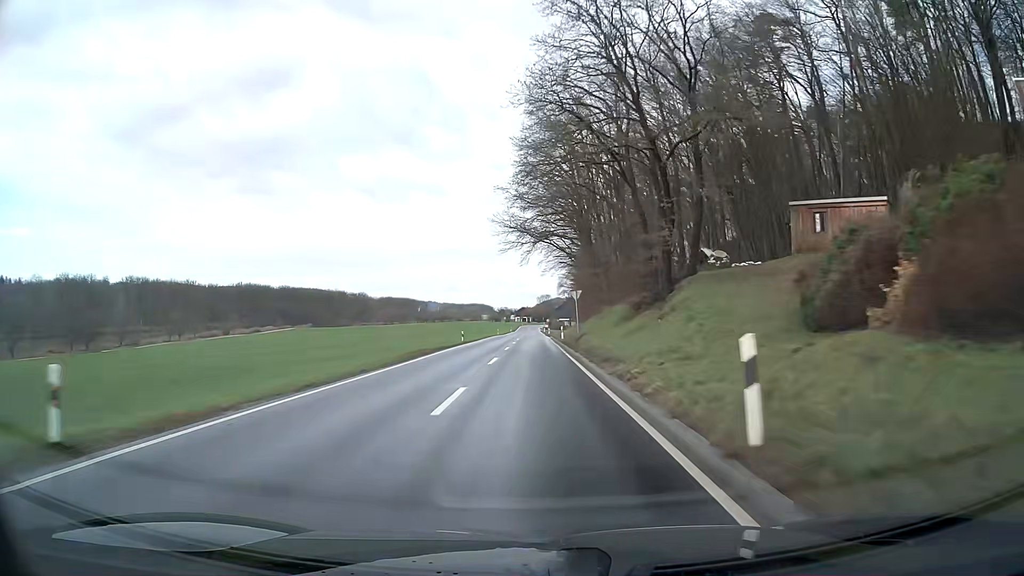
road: secondary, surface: asphalt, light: Day
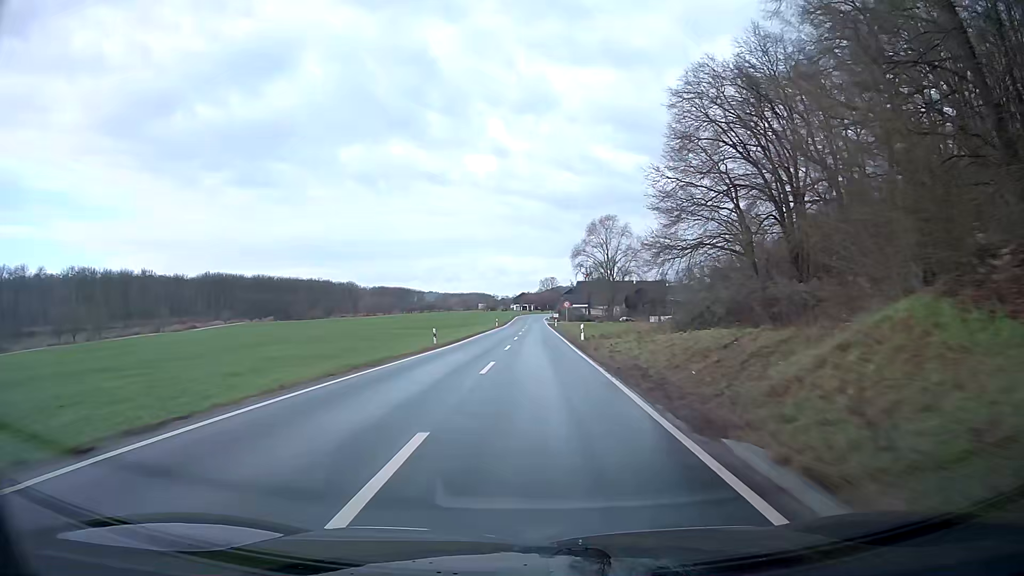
(-0.1, +65.5) m; 0°
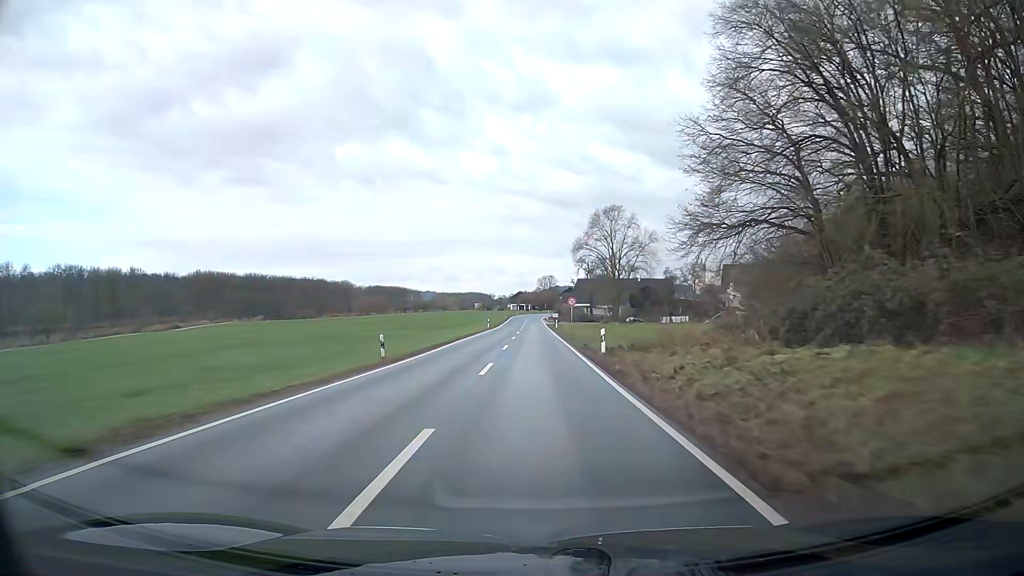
(0.0, +11.5) m; 0°
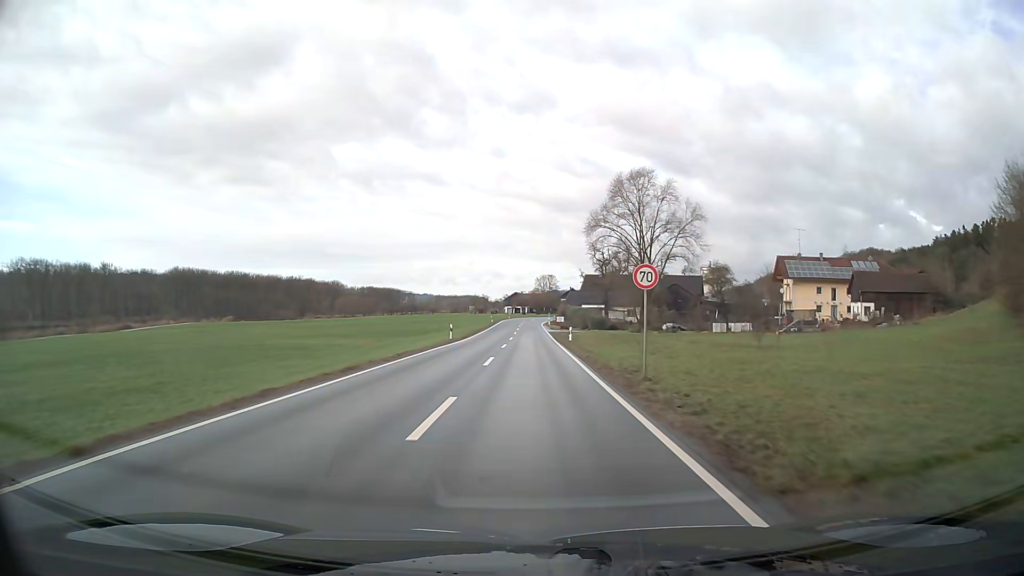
(+0.1, +32.3) m; 0°
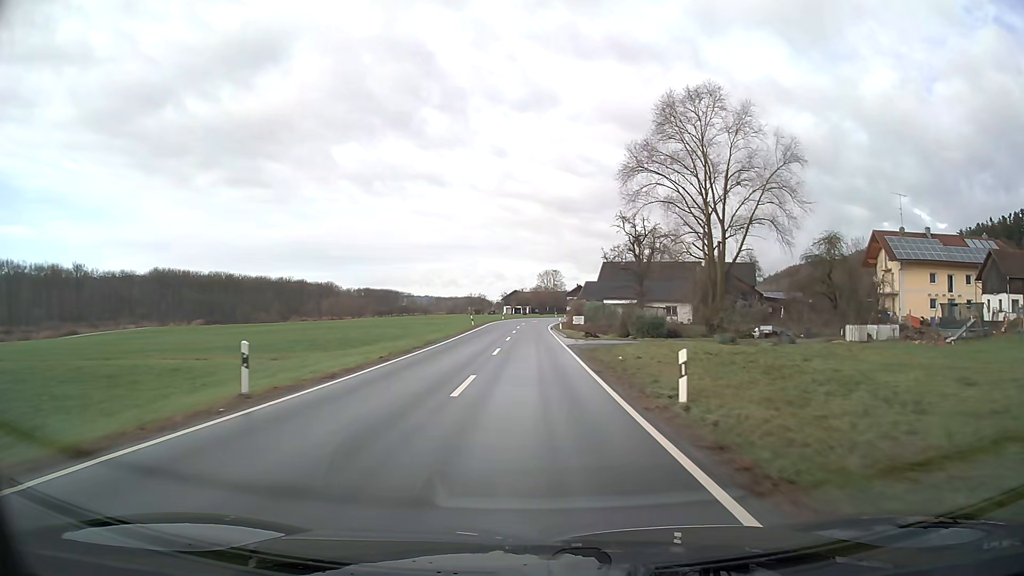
(0.0, +31.7) m; 0°
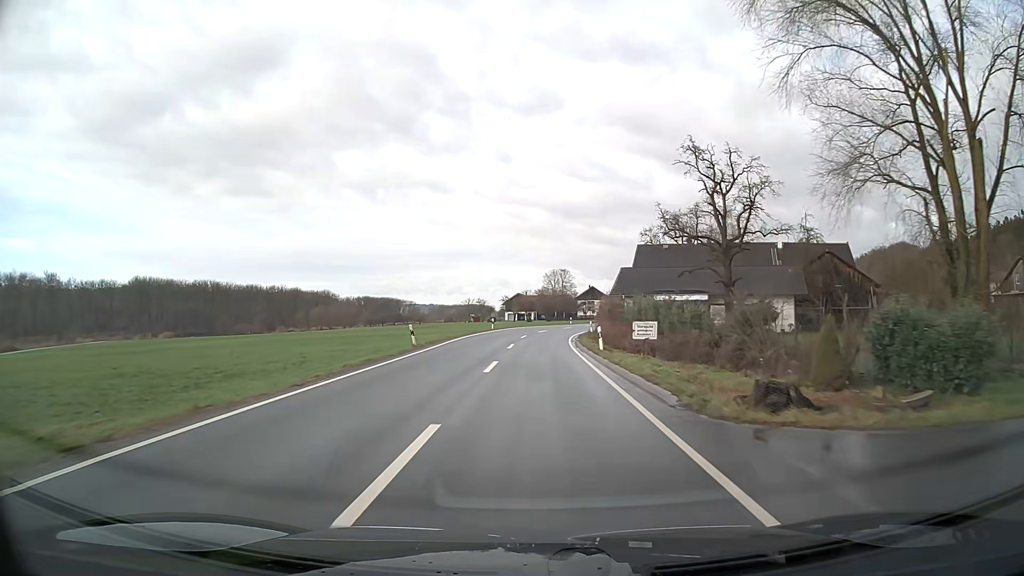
(-0.1, +31.5) m; 0°
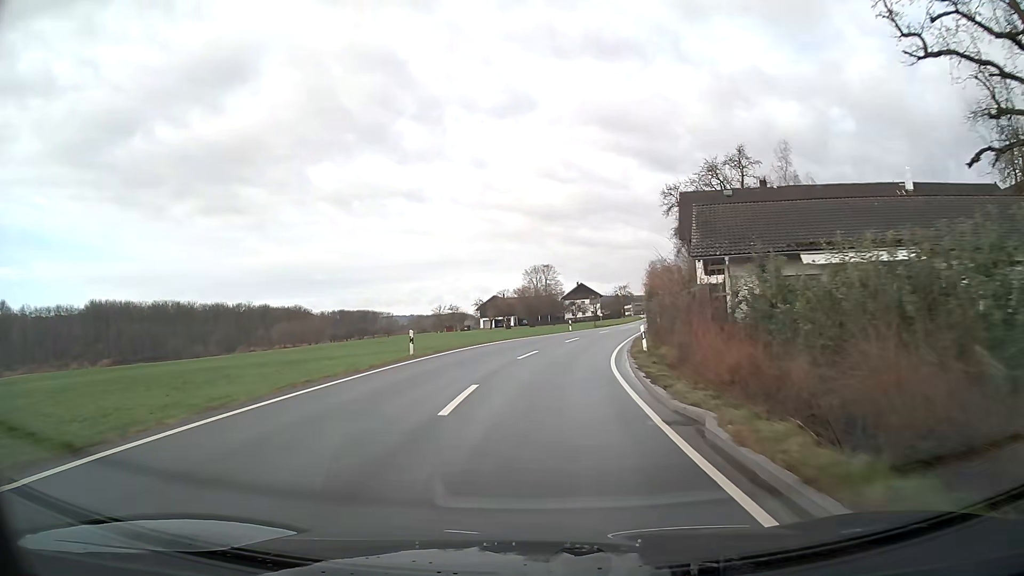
(+0.4, +31.0) m; +3°
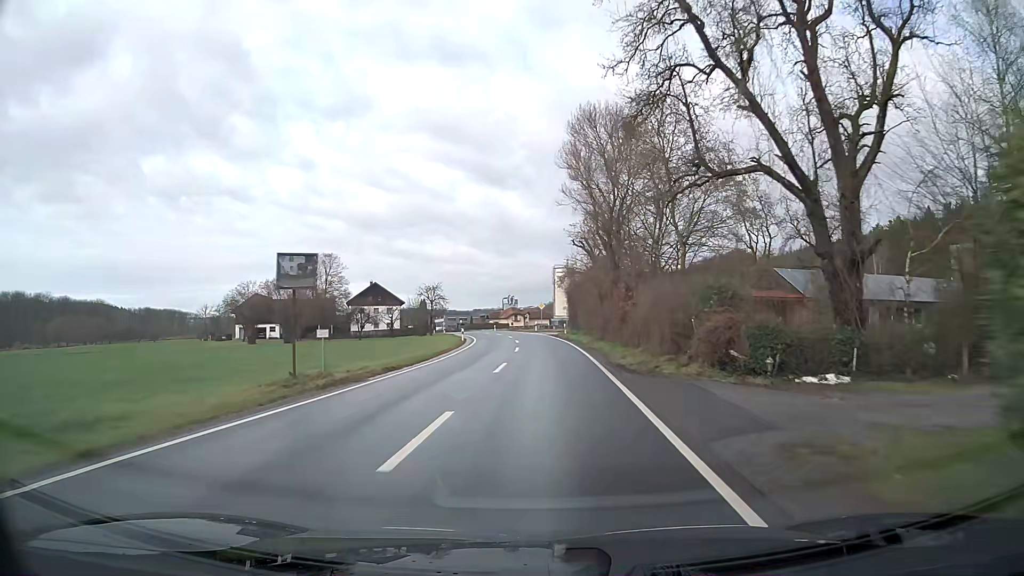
(+7.2, +49.9) m; +15°
(0, +10) (0, +20) (0, +30) (0, +40) (-1, +50) (-2, +60) (-3, +70) (-5, +80) (-7, +89) (-9, +99) m
